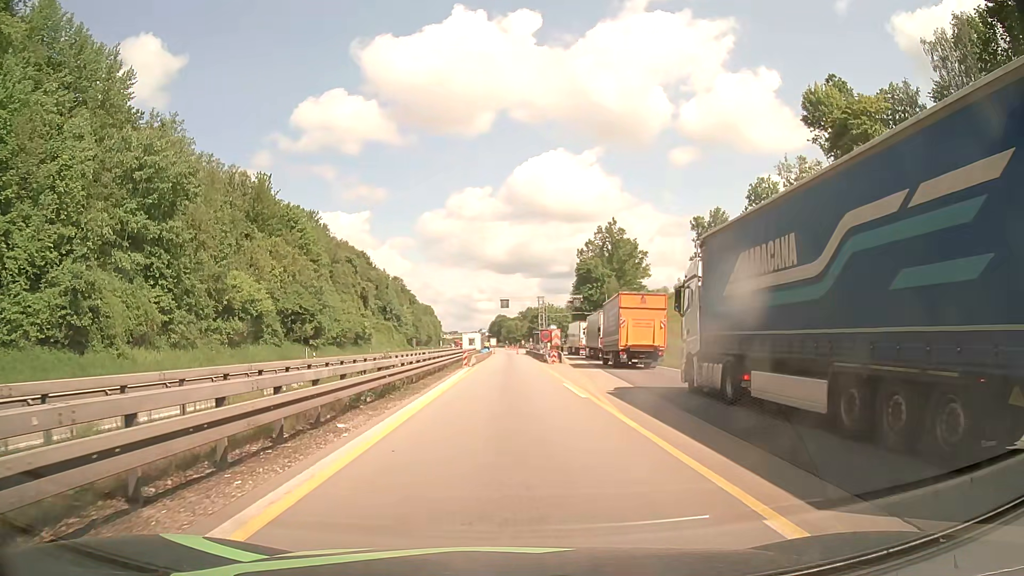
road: motorway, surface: asphalt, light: Day
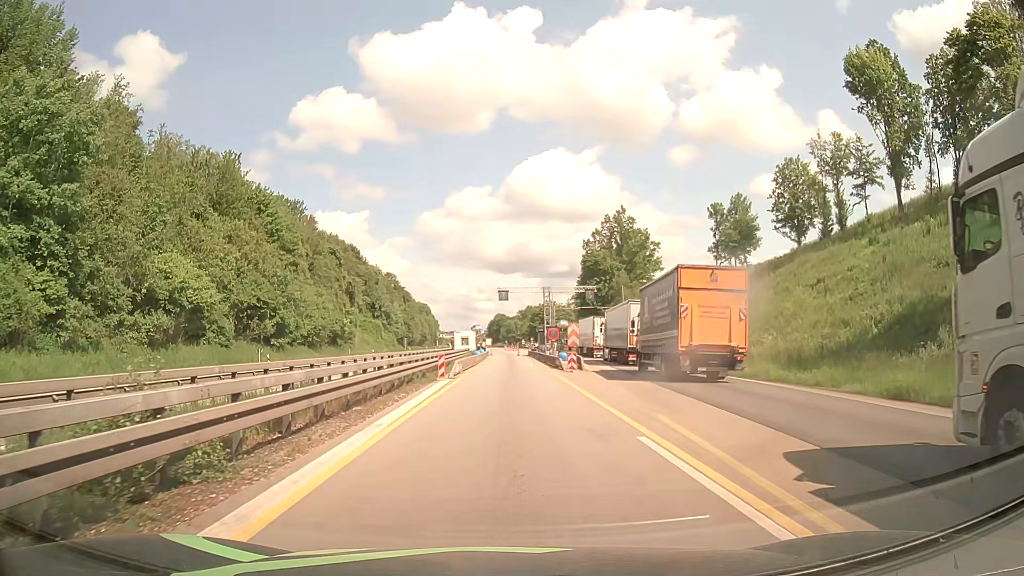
(-0.1, +13.4) m; 0°
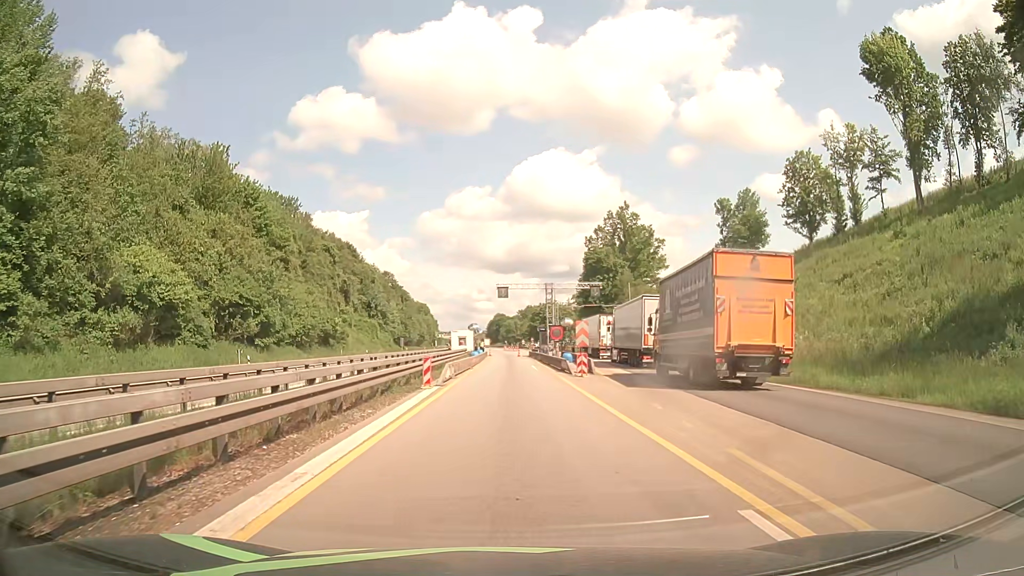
(0.0, +4.4) m; 0°
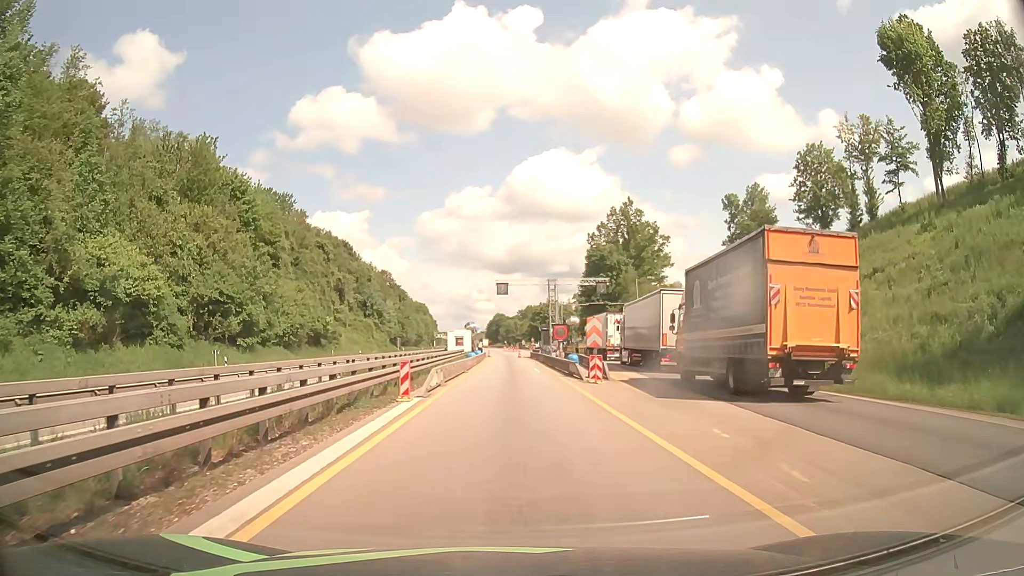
(0.0, +4.4) m; 0°
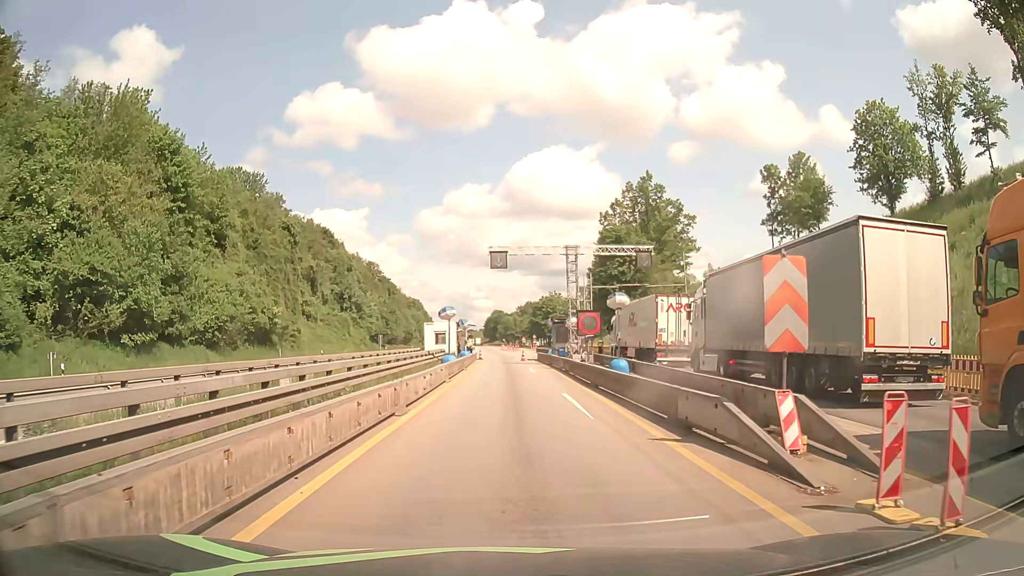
(0.0, +19.1) m; 0°
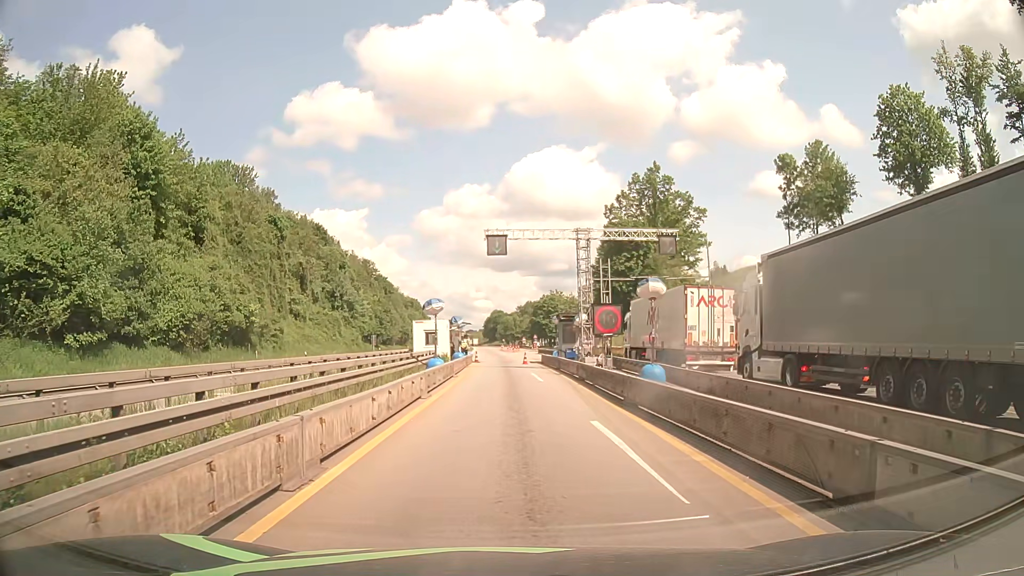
(+0.1, +6.2) m; 0°
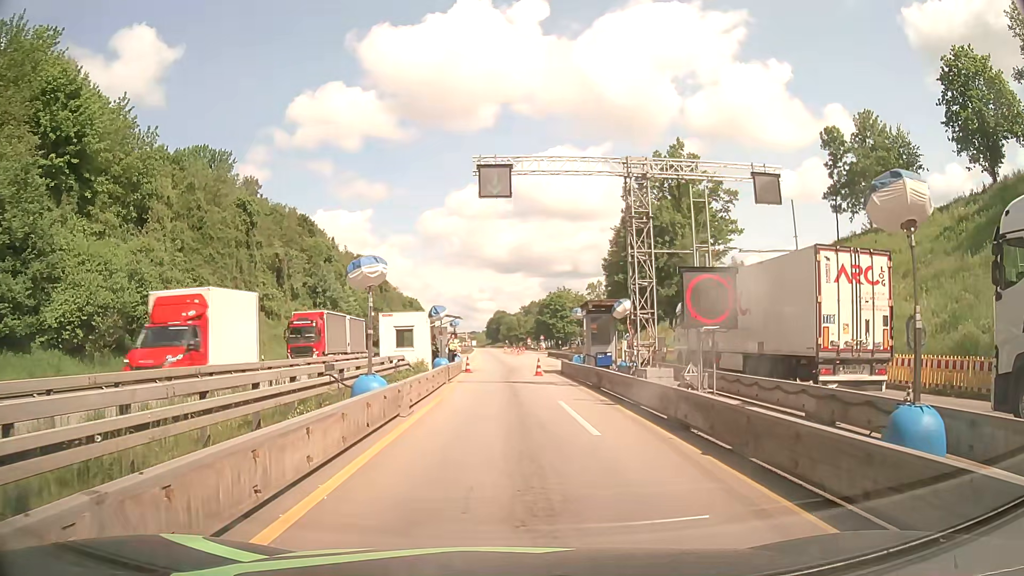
(0.0, +13.6) m; +1°
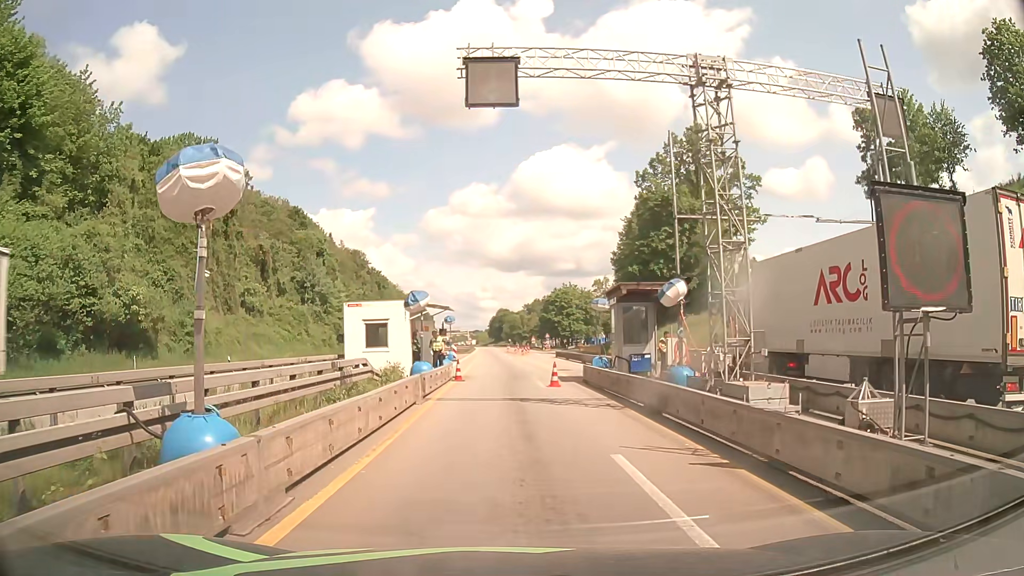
(-0.1, +7.8) m; 0°
(0, +10) (-1, +20) (-1, +30) (-1, +40) (-1, +50) (-2, +60) (-2, +70) (-3, +80) (-3, +90) (-4, +100) m
